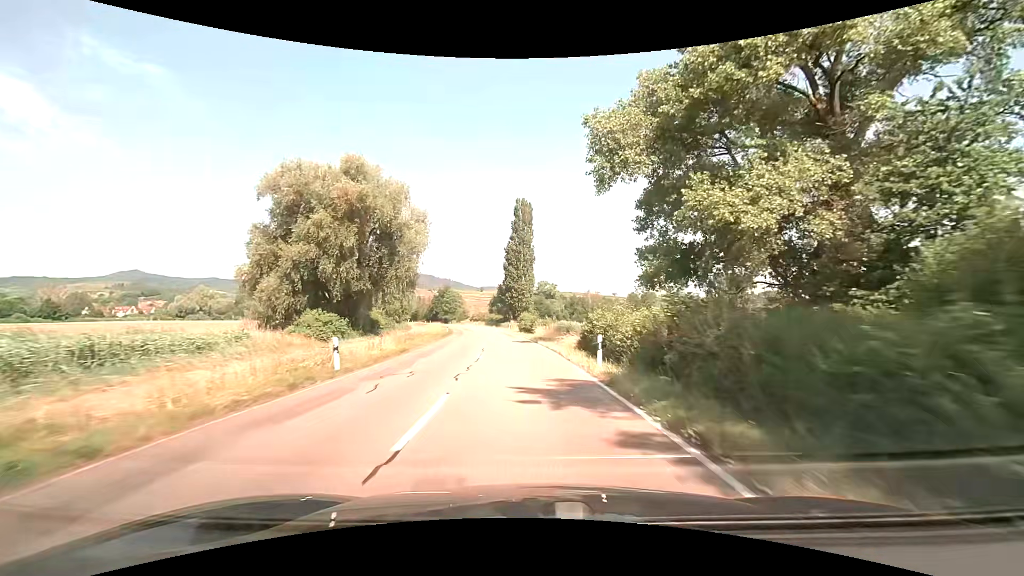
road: tertiary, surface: asphalt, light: Day
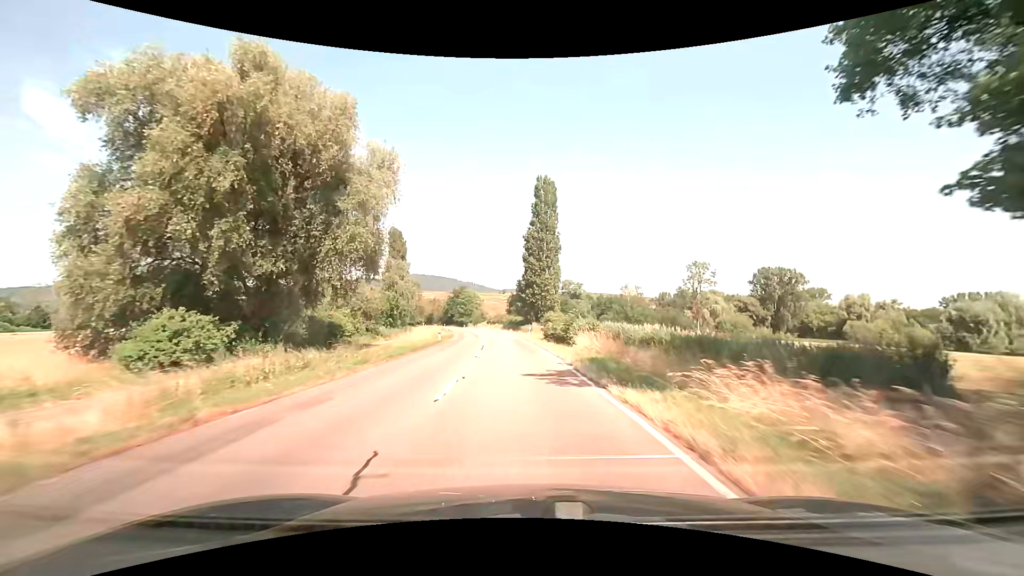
(-0.4, +20.3) m; -3°
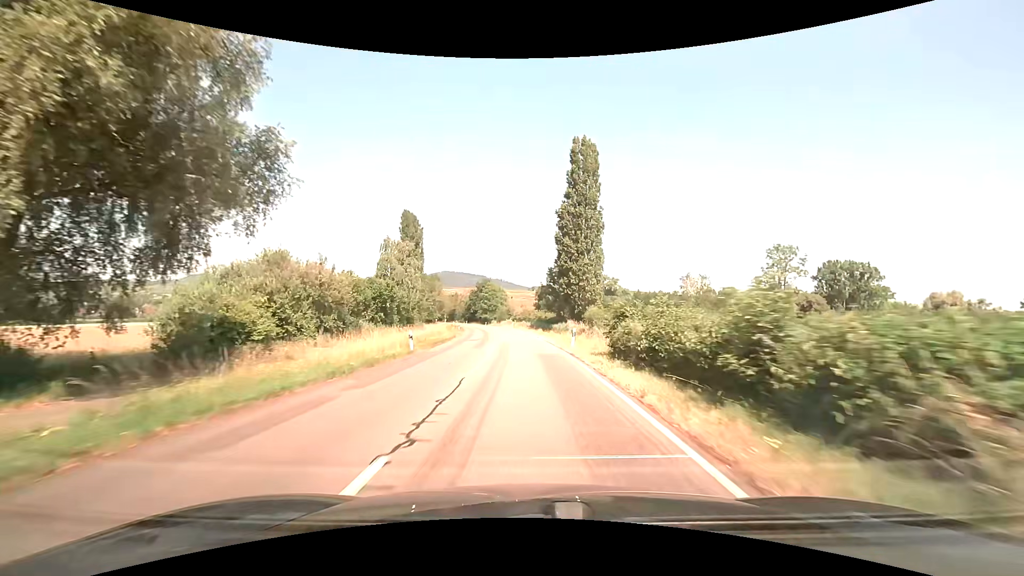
(-0.6, +20.2) m; -3°
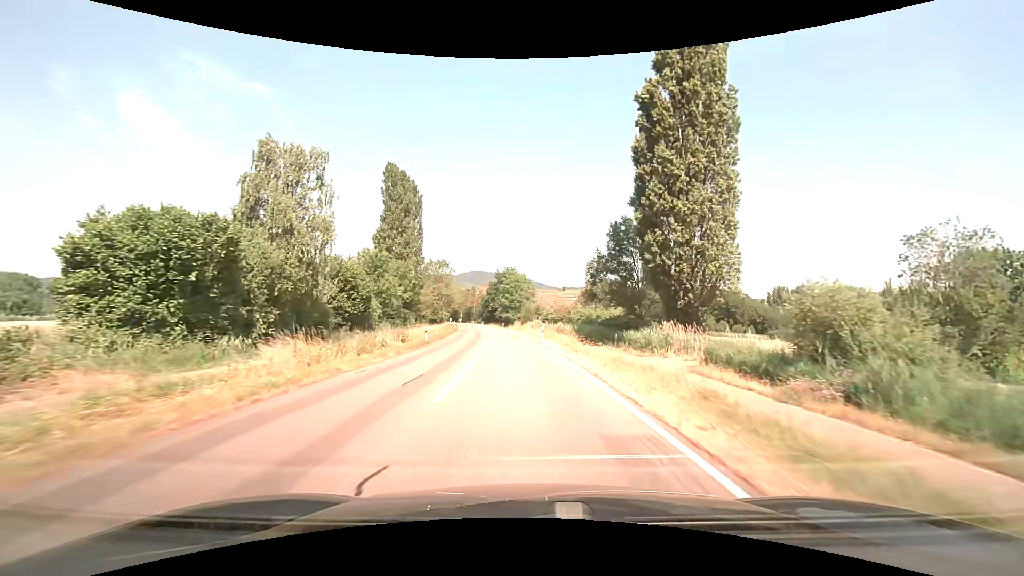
(-1.3, +40.8) m; -3°
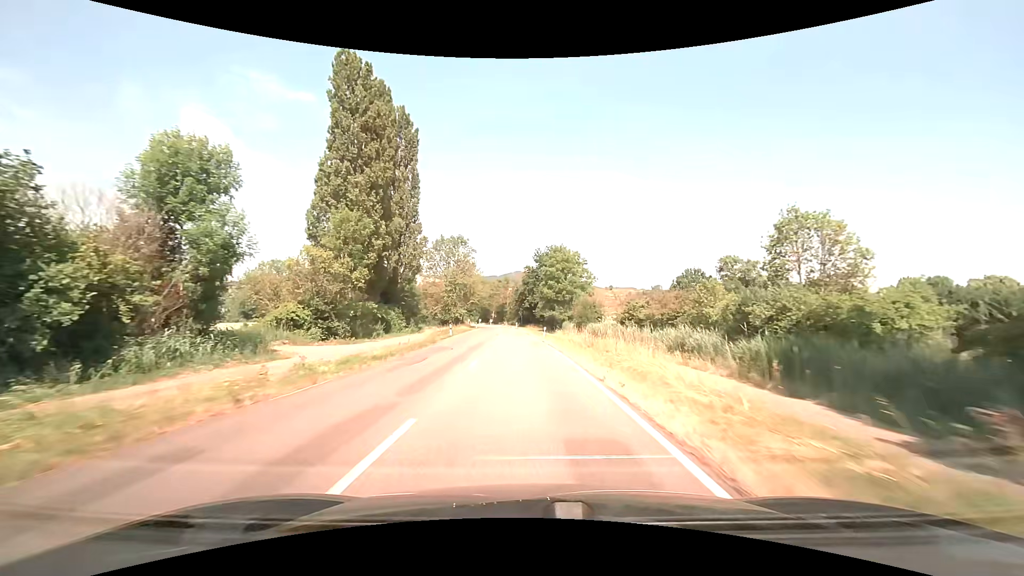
(-1.8, +41.6) m; -5°
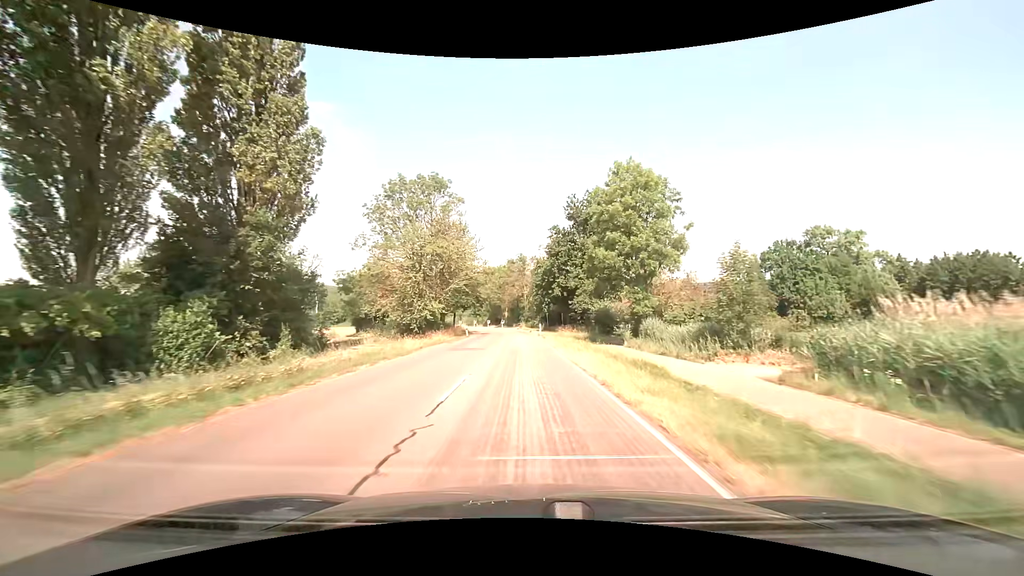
(-1.2, +42.5) m; -2°
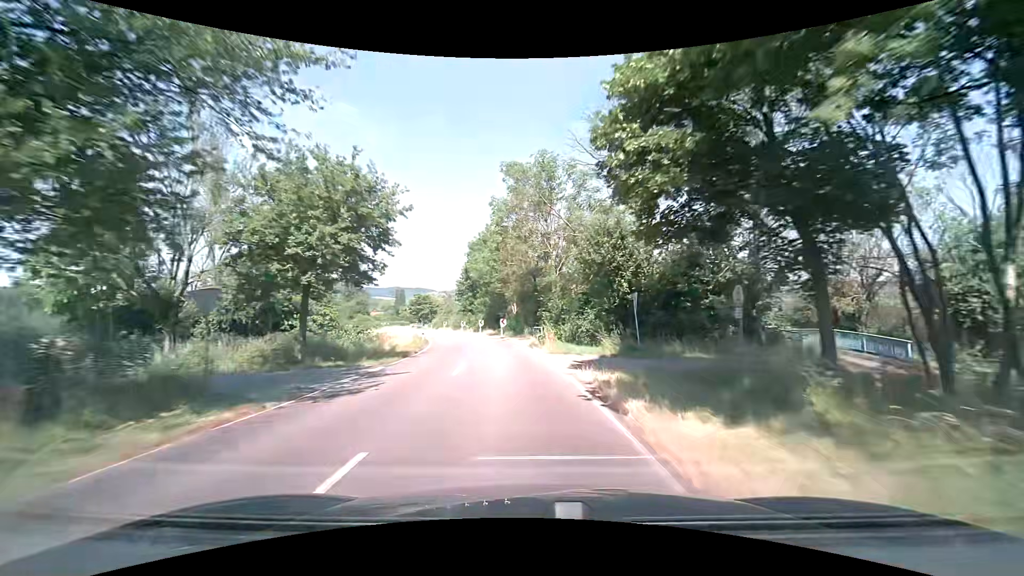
(-0.7, +52.6) m; -2°
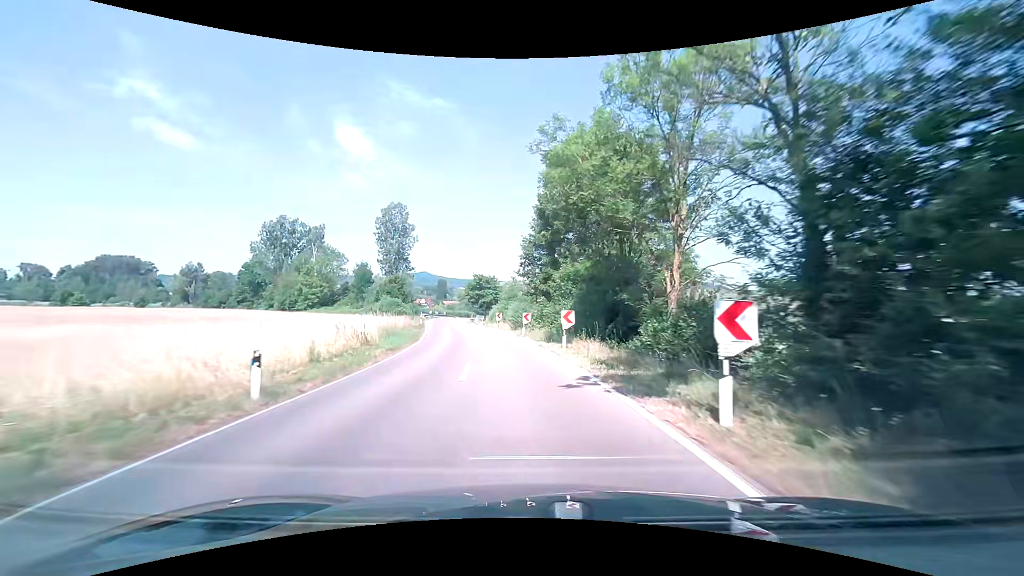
(-3.6, +39.0) m; -9°
(0, +10) (-1, +20) (-2, +30) (-4, +40) (-6, +50) (-8, +59) (-10, +69) (-11, +79) (-13, +89) (-14, +99) m
